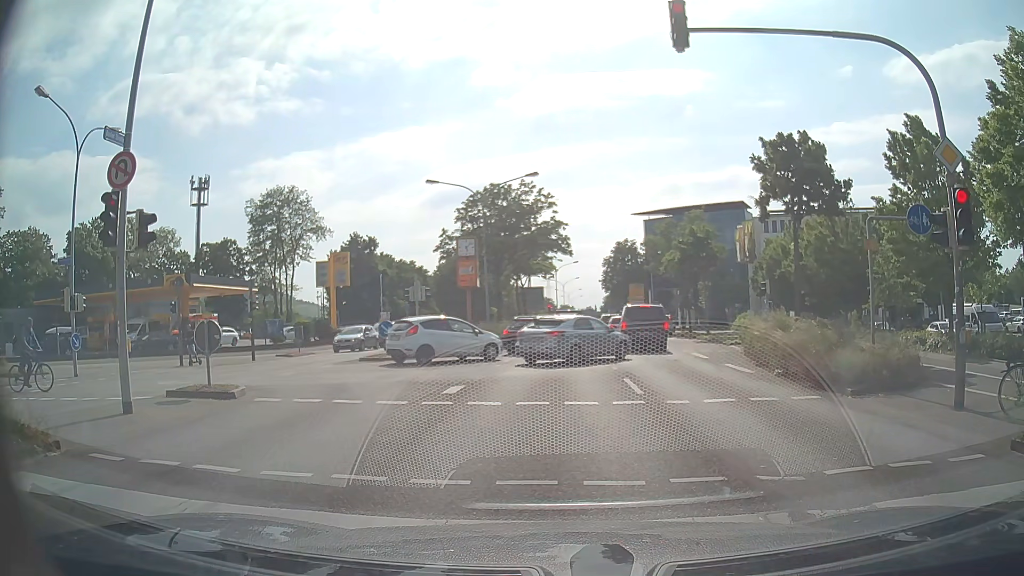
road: primary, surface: asphalt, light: Day
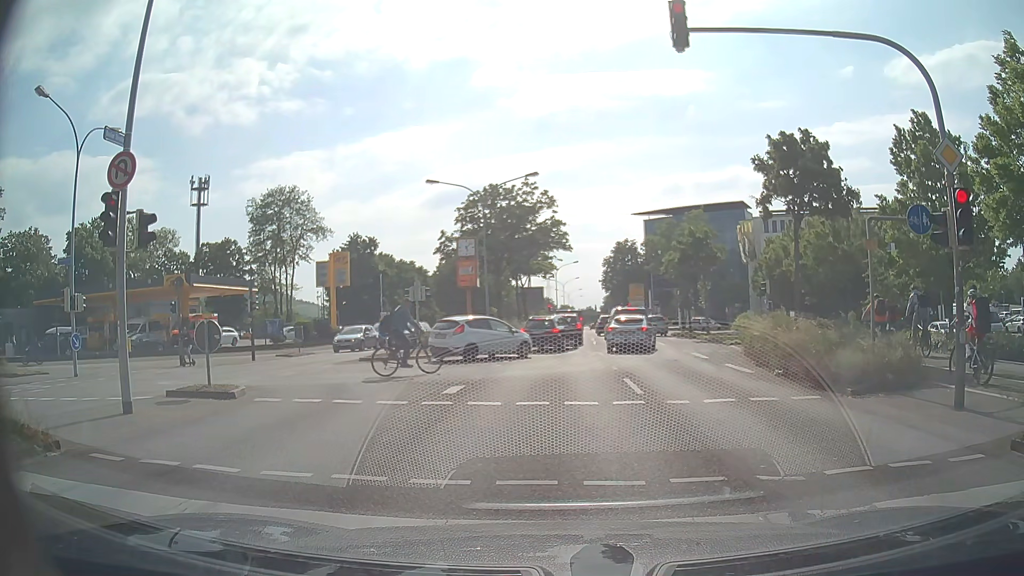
(0.0, 0.0) m; 0°
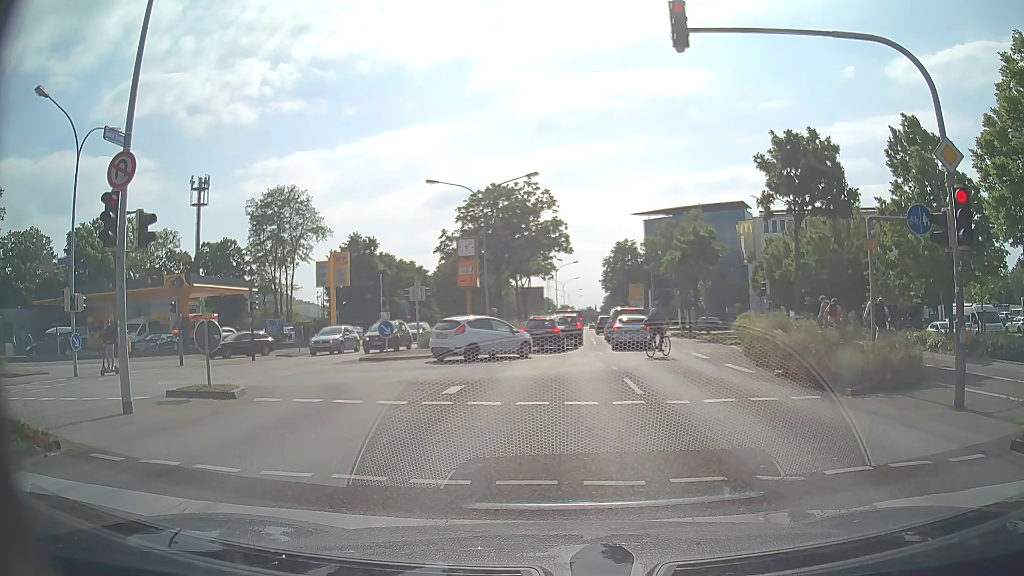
(0.0, 0.0) m; 0°
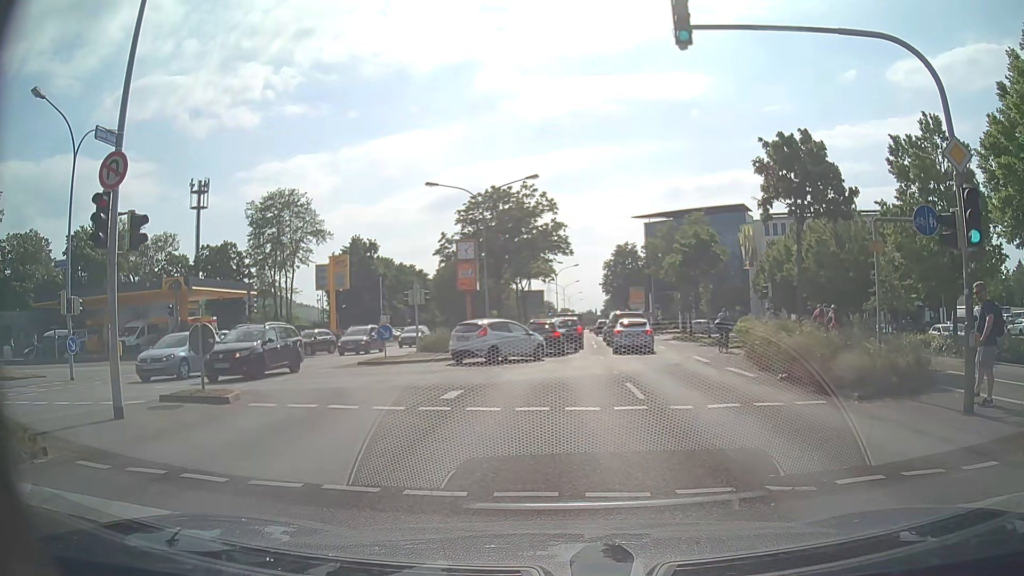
(0.0, +0.3) m; 0°
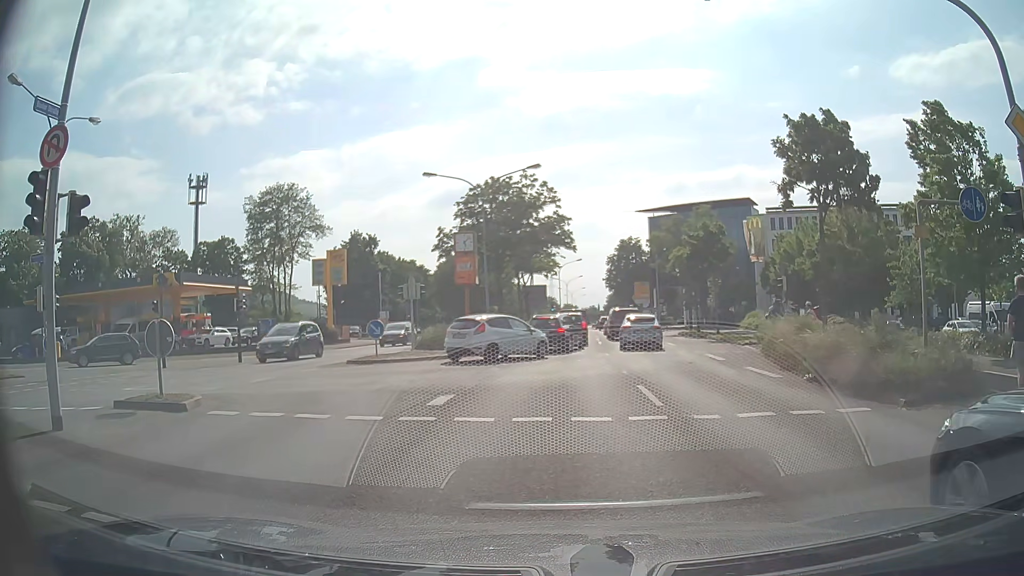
(0.0, +1.5) m; 0°
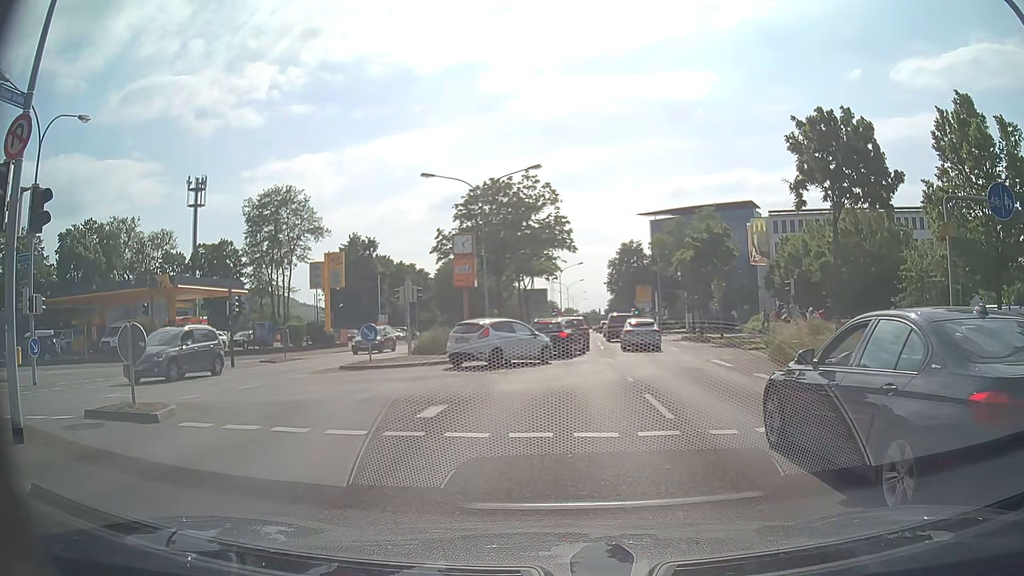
(0.0, +0.9) m; 0°
